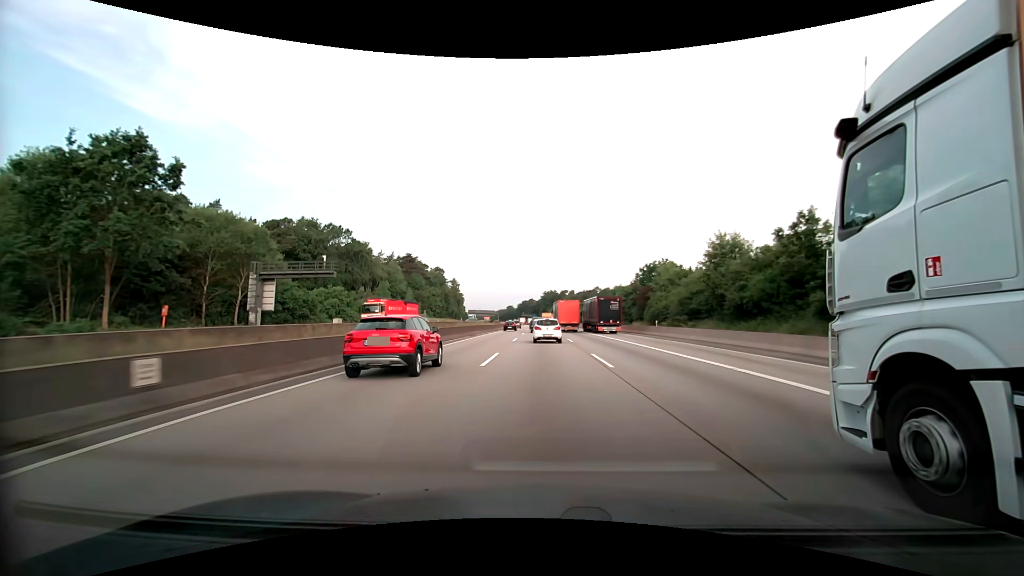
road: motorway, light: Day
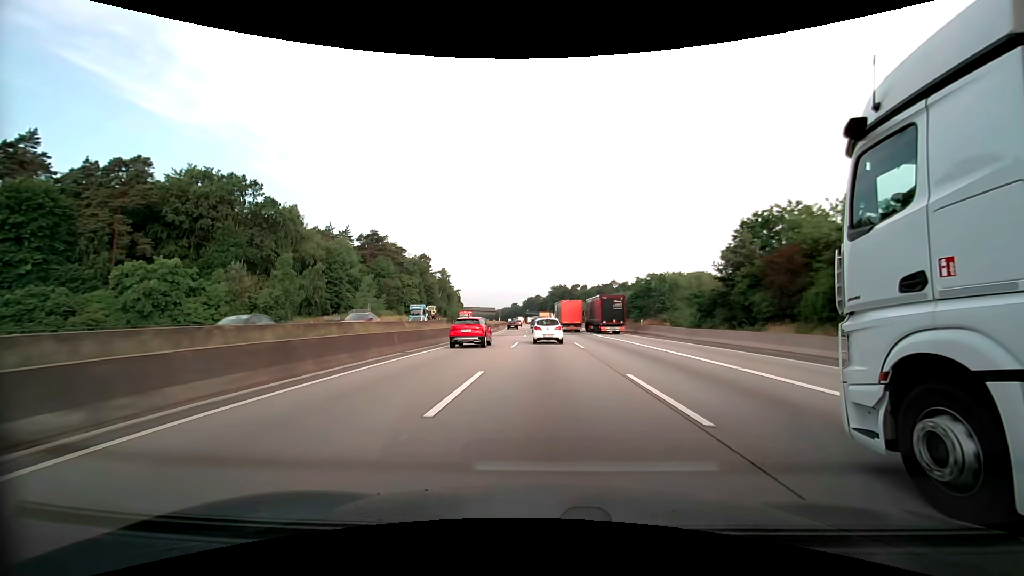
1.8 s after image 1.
(-0.3, +43.8) m; -1°
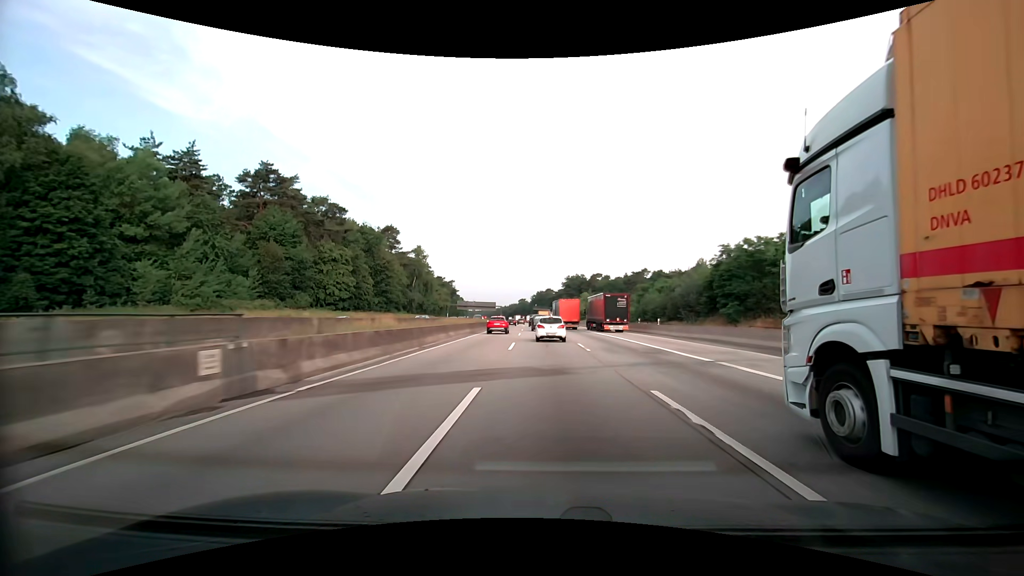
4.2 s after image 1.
(-0.5, +57.2) m; -1°
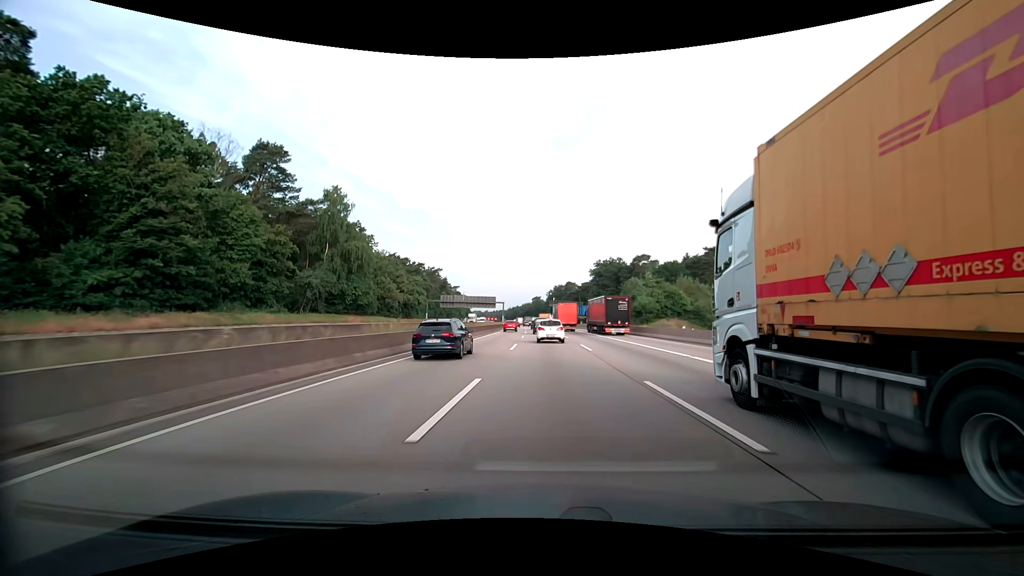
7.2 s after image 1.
(-1.1, +69.9) m; -2°
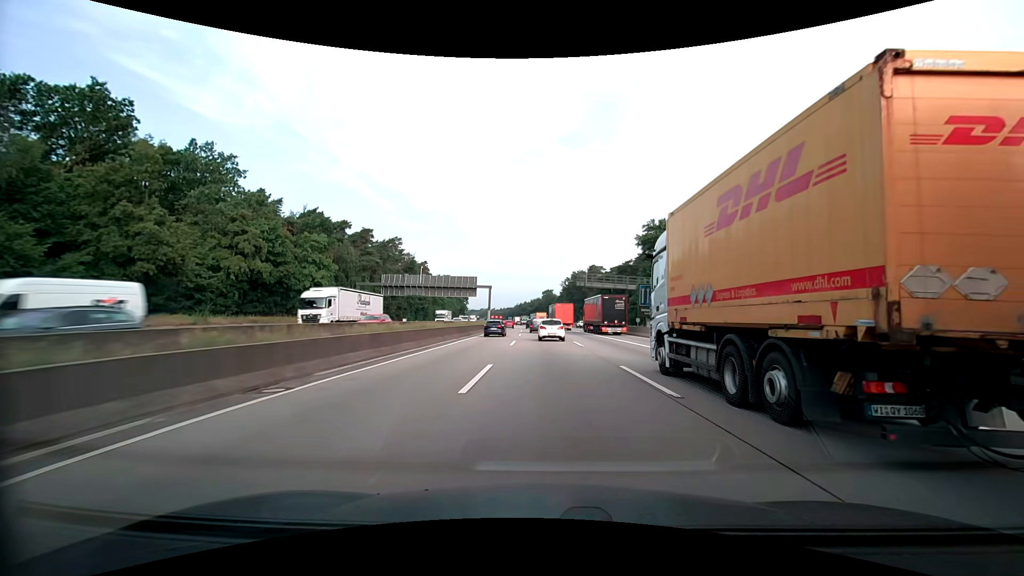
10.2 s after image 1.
(-1.2, +68.6) m; -2°
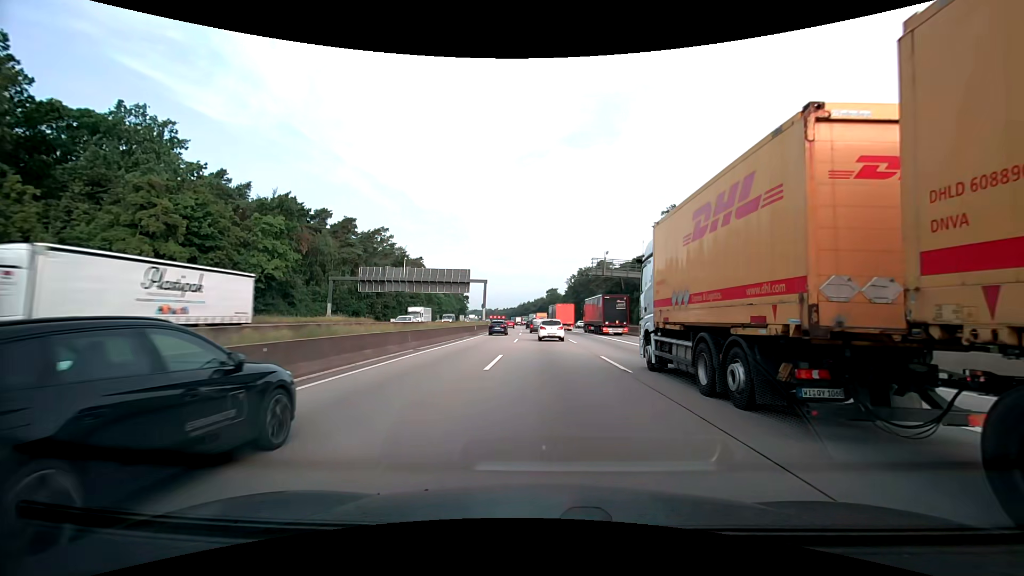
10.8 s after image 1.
(0.0, +13.5) m; 0°
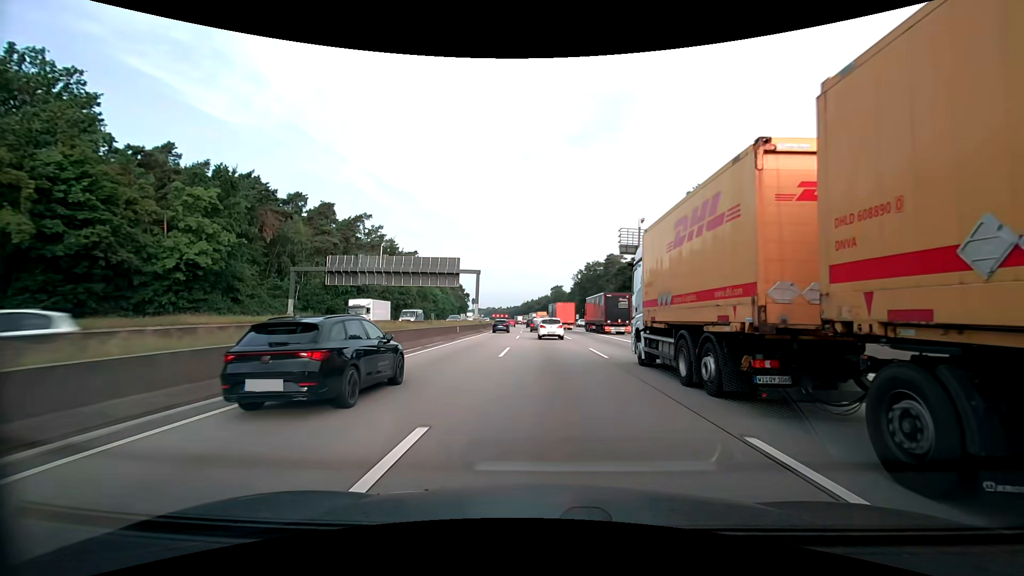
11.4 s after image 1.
(0.0, +13.5) m; 0°
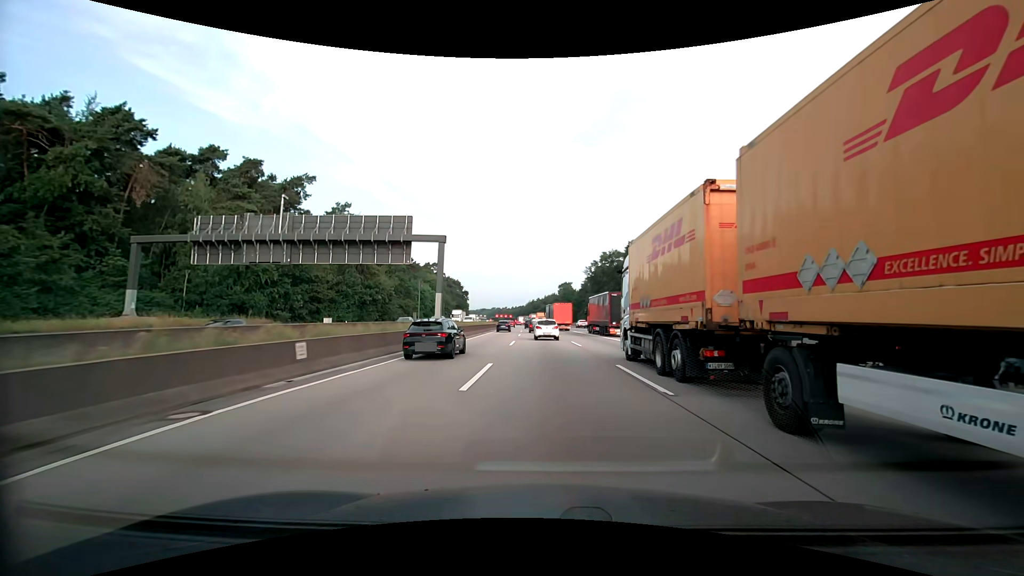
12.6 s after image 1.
(-0.2, +26.8) m; -1°
(0, +10) (0, +20) (0, +30) (0, +40) (0, +50) (-1, +60) (-1, +70) (-1, +80) (-2, +90) (-2, +100) m
